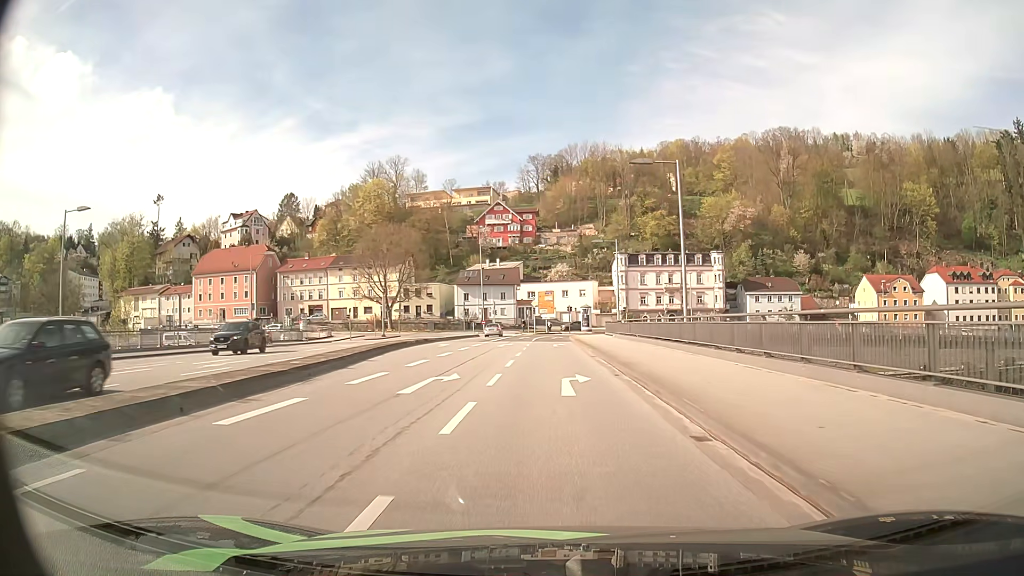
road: primary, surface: asphalt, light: Day
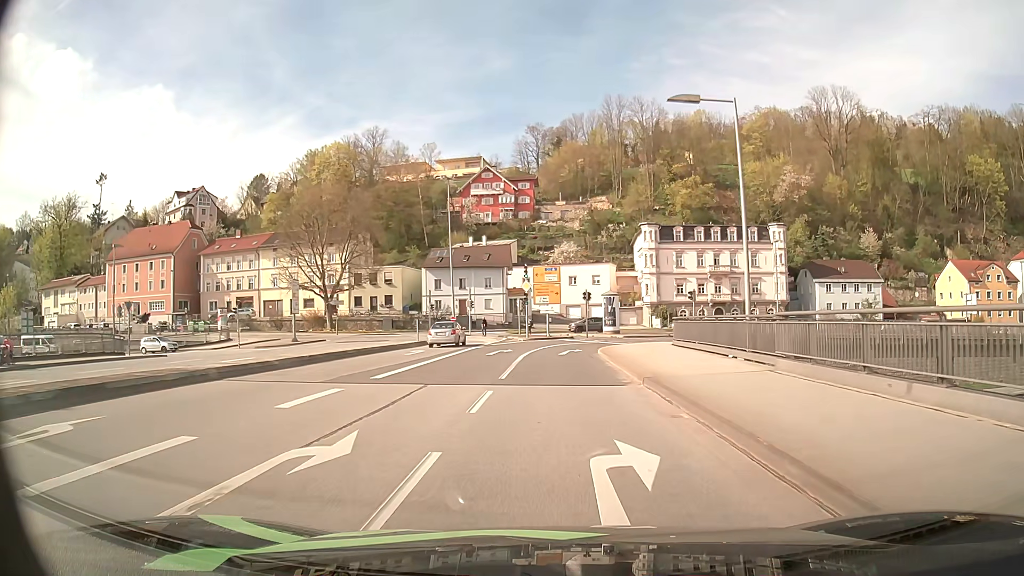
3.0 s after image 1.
(0.0, +33.9) m; 0°
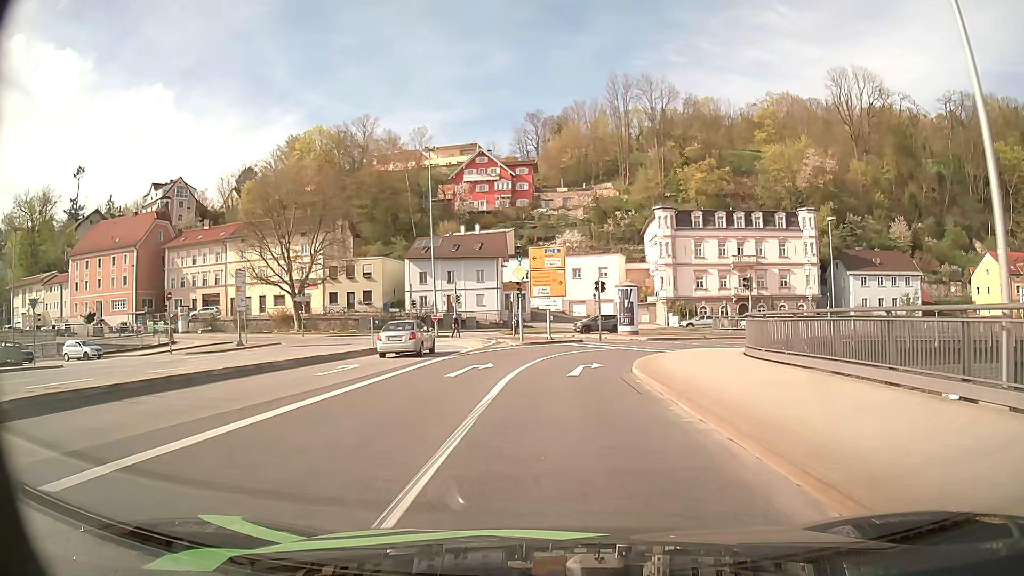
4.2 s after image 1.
(0.0, +11.4) m; 0°
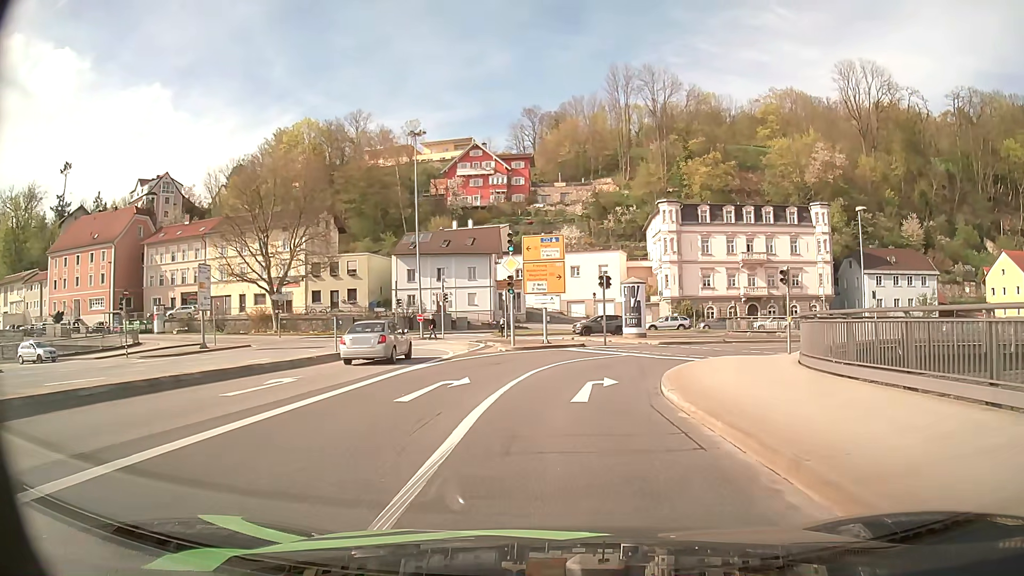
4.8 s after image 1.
(0.0, +5.2) m; 0°
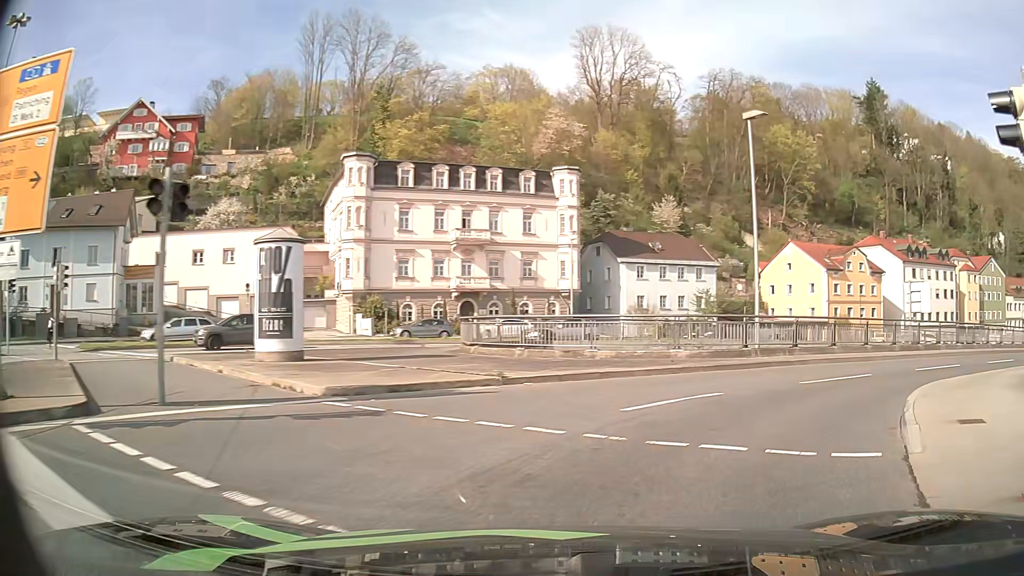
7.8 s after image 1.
(+3.2, +21.8) m; +28°
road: primary_link
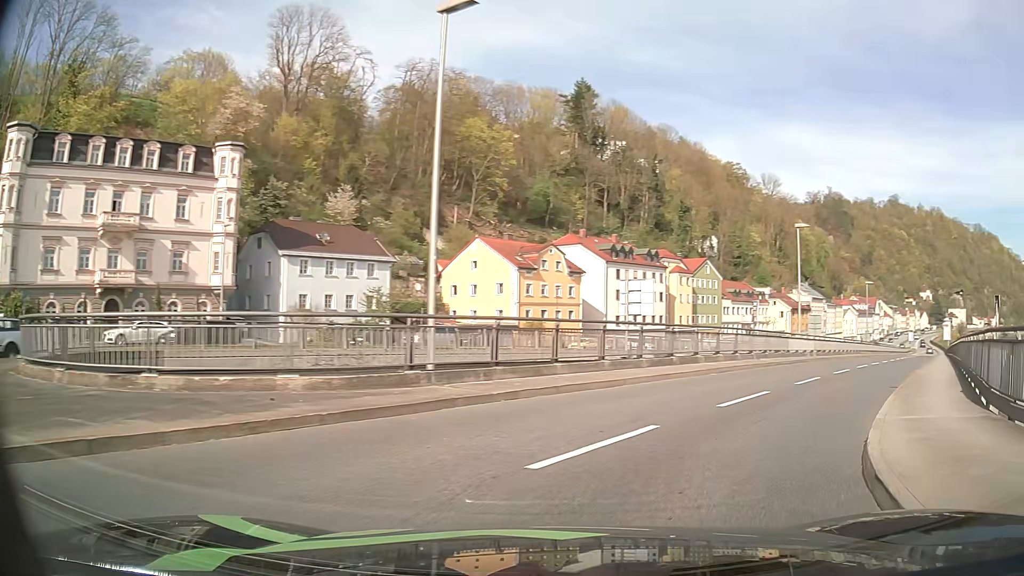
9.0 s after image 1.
(+2.0, +8.4) m; +27°
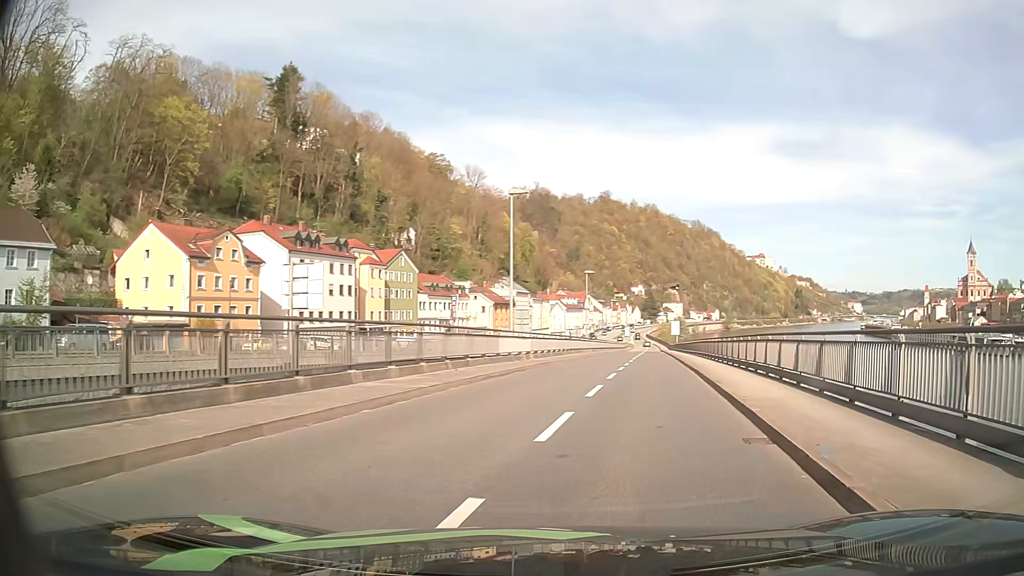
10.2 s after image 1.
(+2.4, +9.4) m; +26°
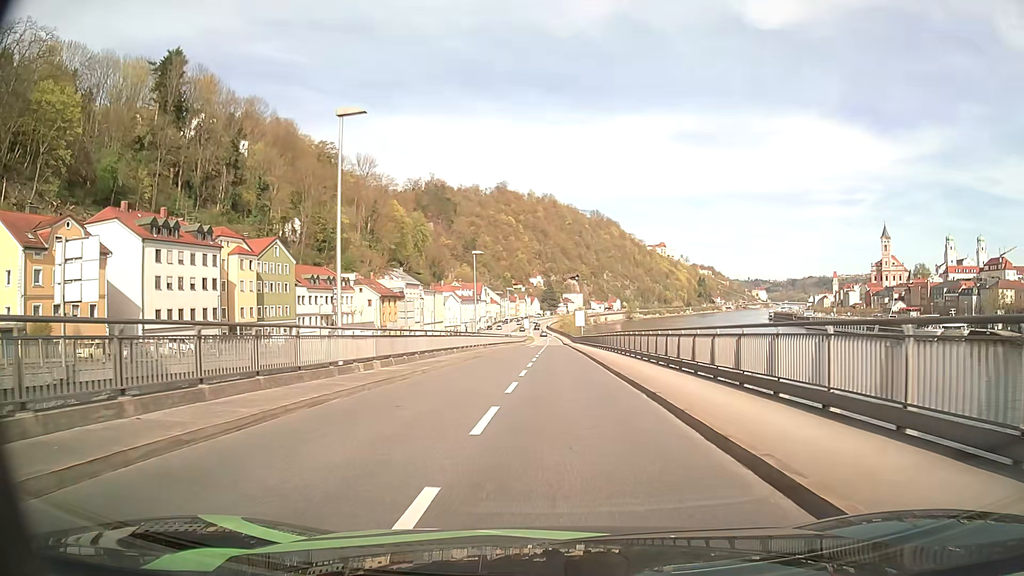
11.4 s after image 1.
(+1.2, +11.7) m; +8°
(0, +10) (0, +20) (0, +30) (0, +40) (0, +50) (0, +60) (0, +70) (0, +80) (0, +90) (0, +100) m
